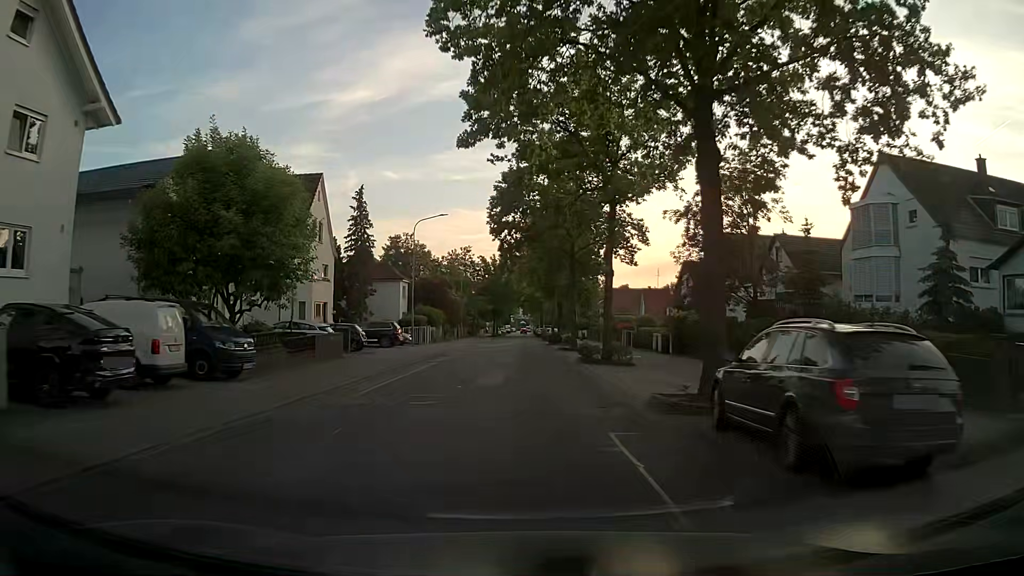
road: tertiary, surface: asphalt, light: Day
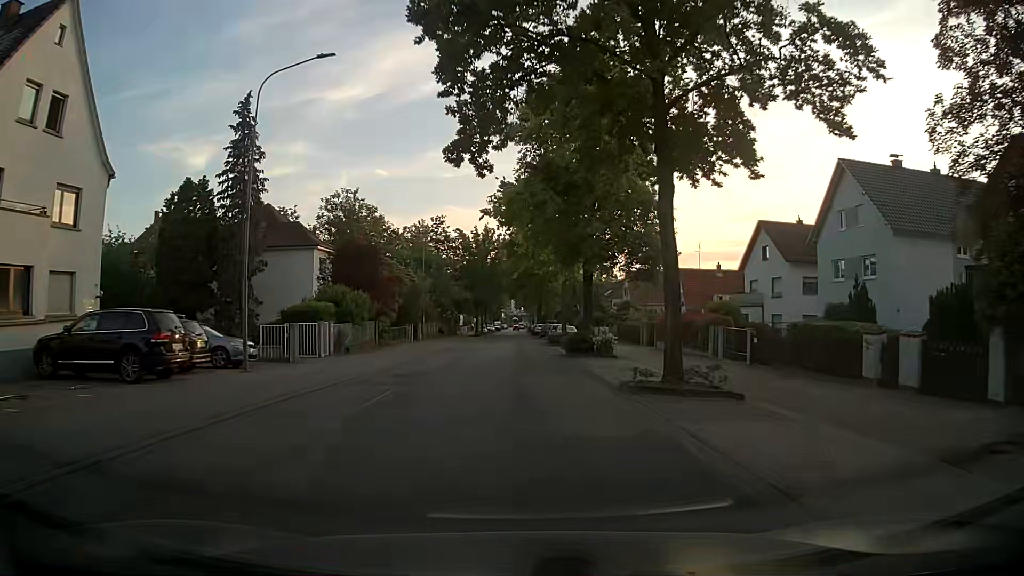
(+0.7, +29.1) m; +2°
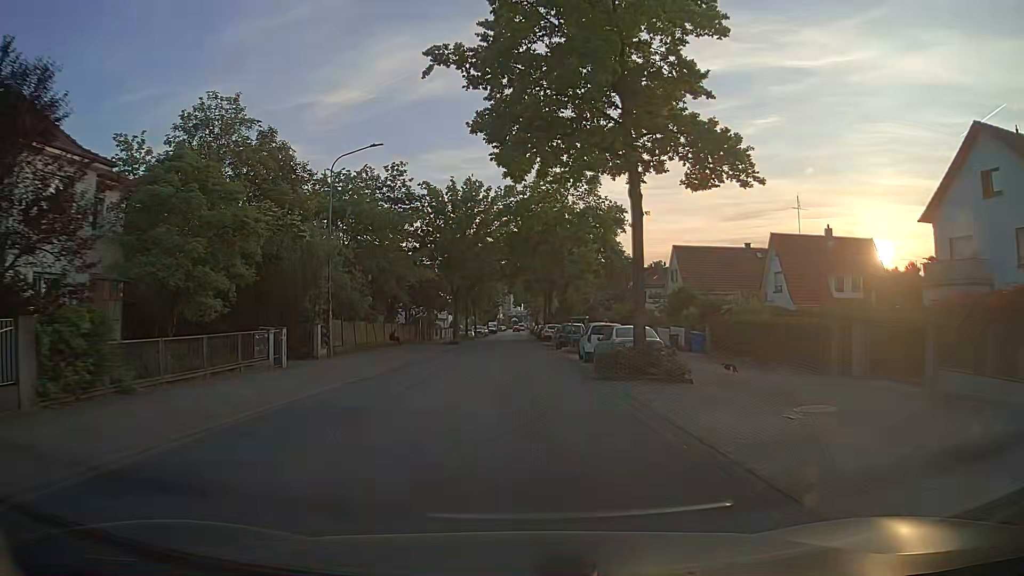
(-0.1, +29.5) m; -1°
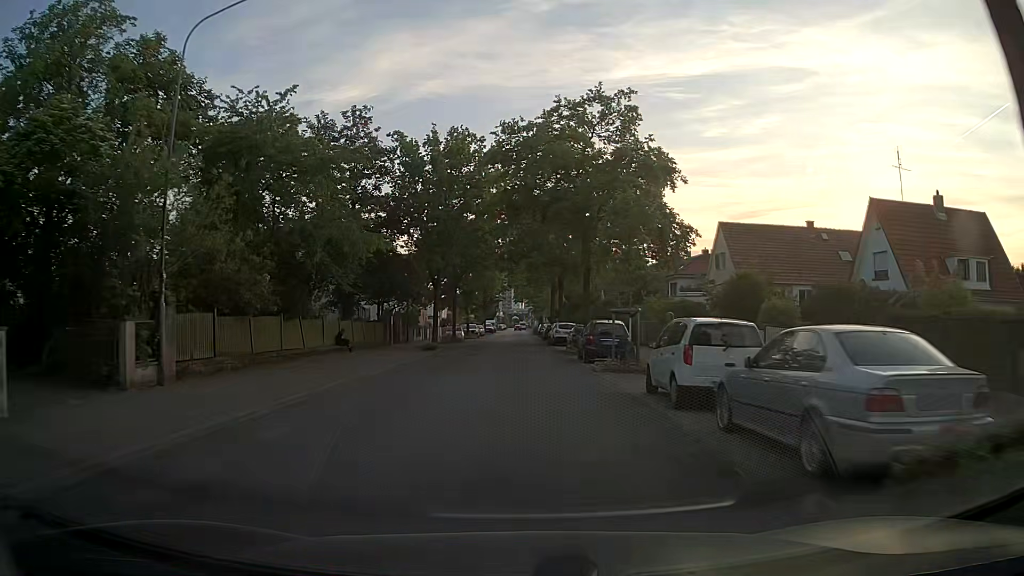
(+0.1, +14.9) m; 0°
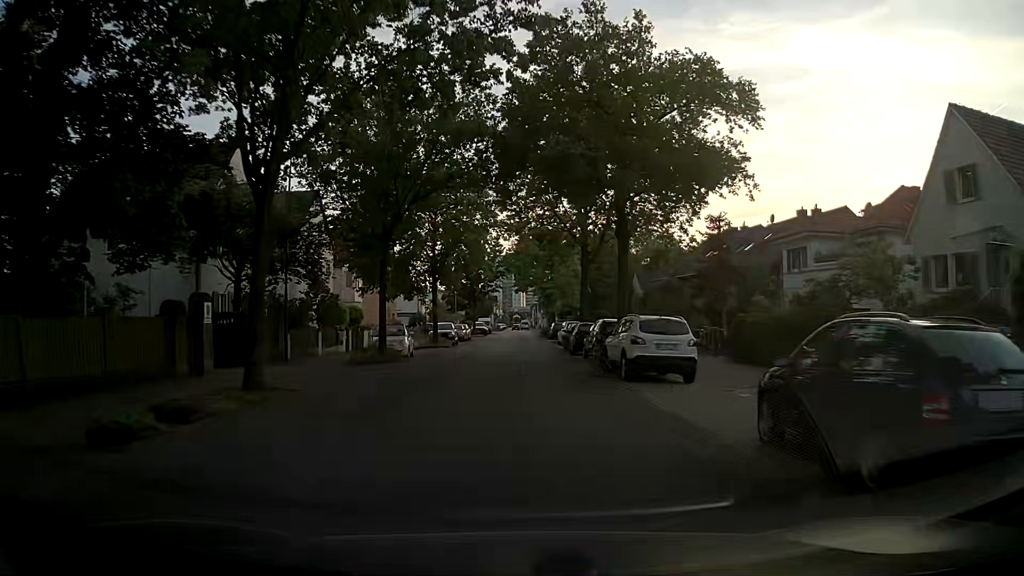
(0.0, +30.1) m; 0°
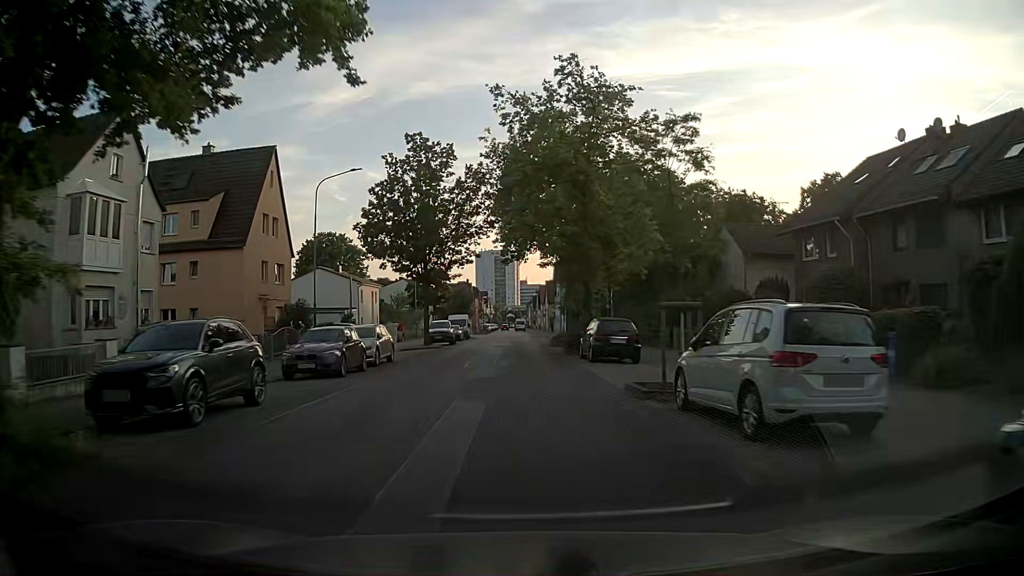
(+0.5, +37.5) m; +1°
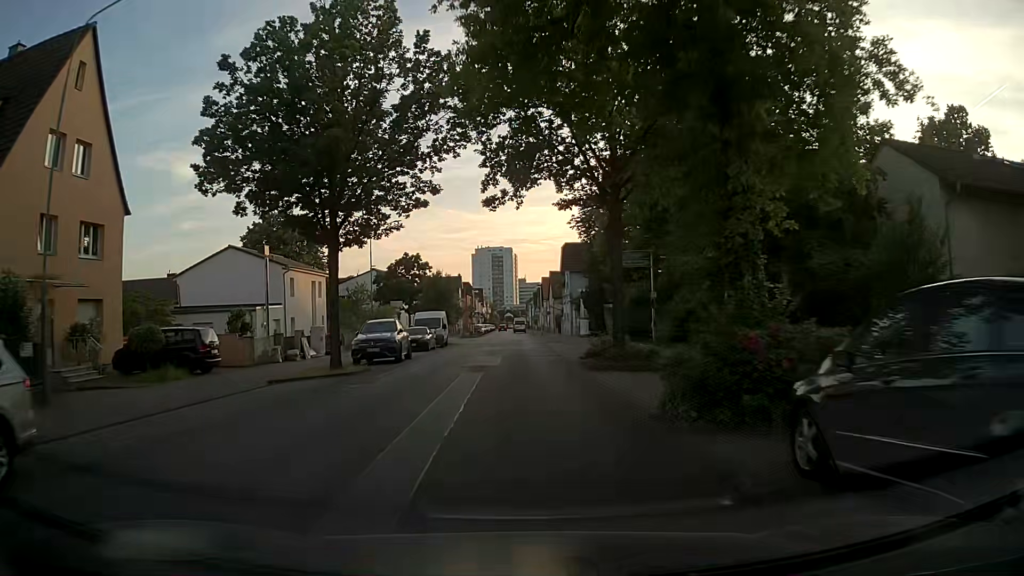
(+0.1, +21.1) m; +1°
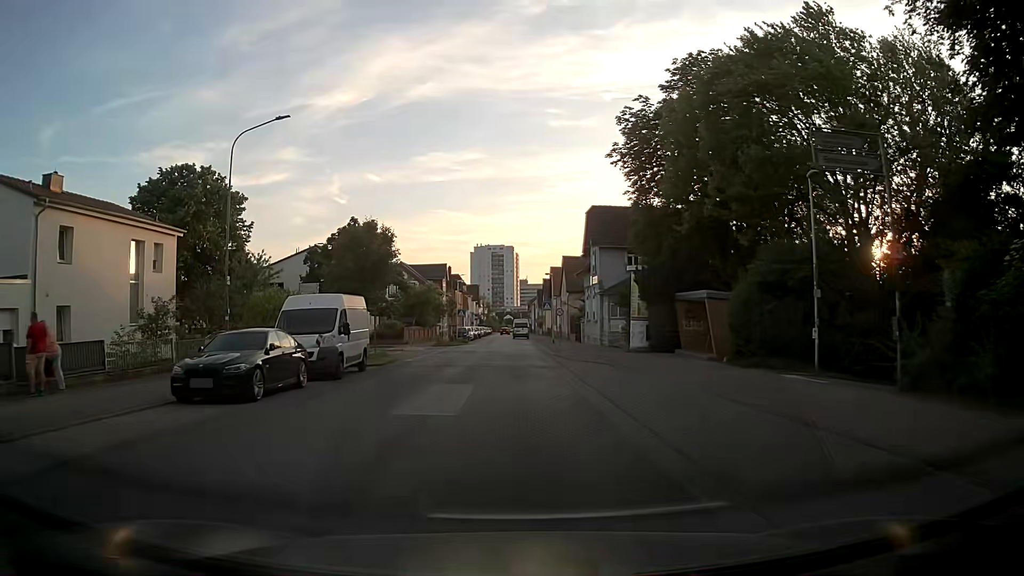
(-0.3, +26.3) m; 0°
(0, +10) (0, +20) (0, +30) (0, +40) (-4, +49) (-14, +49) (-23, +46) (-32, +41) (-41, +37) (-50, +33) m
